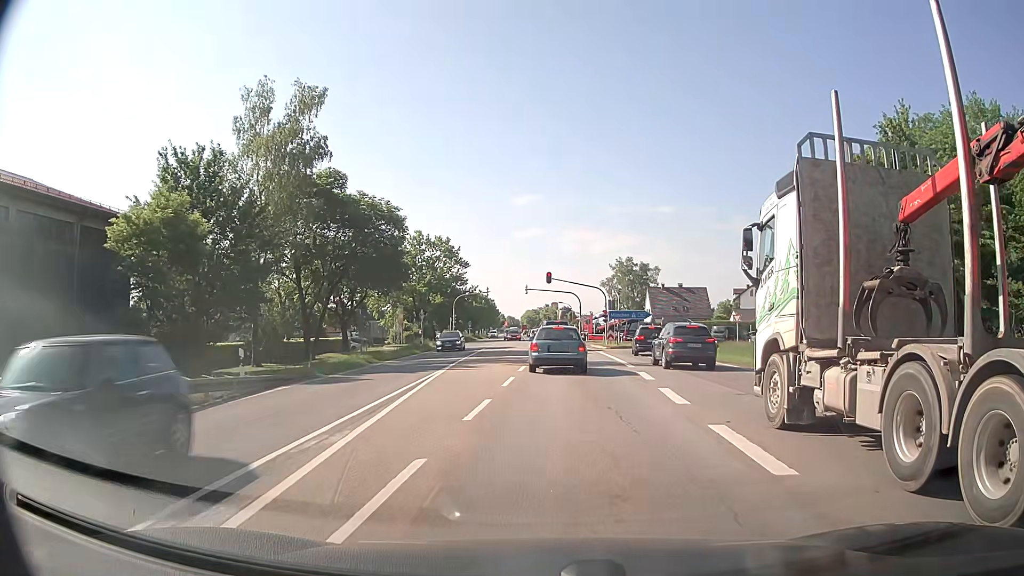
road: secondary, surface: asphalt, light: Day
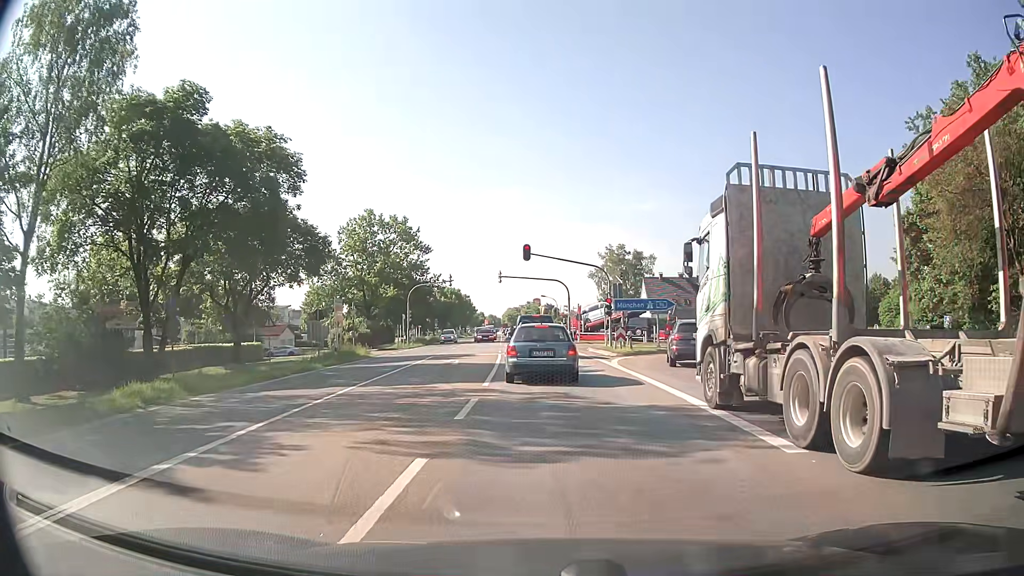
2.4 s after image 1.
(+0.4, +17.6) m; +2°
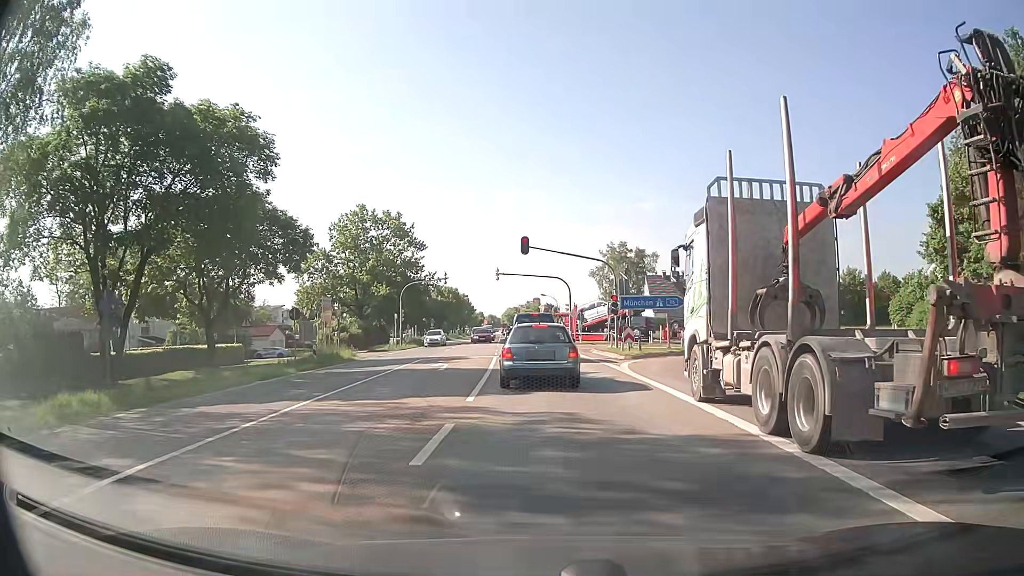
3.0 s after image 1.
(0.0, +3.3) m; 0°
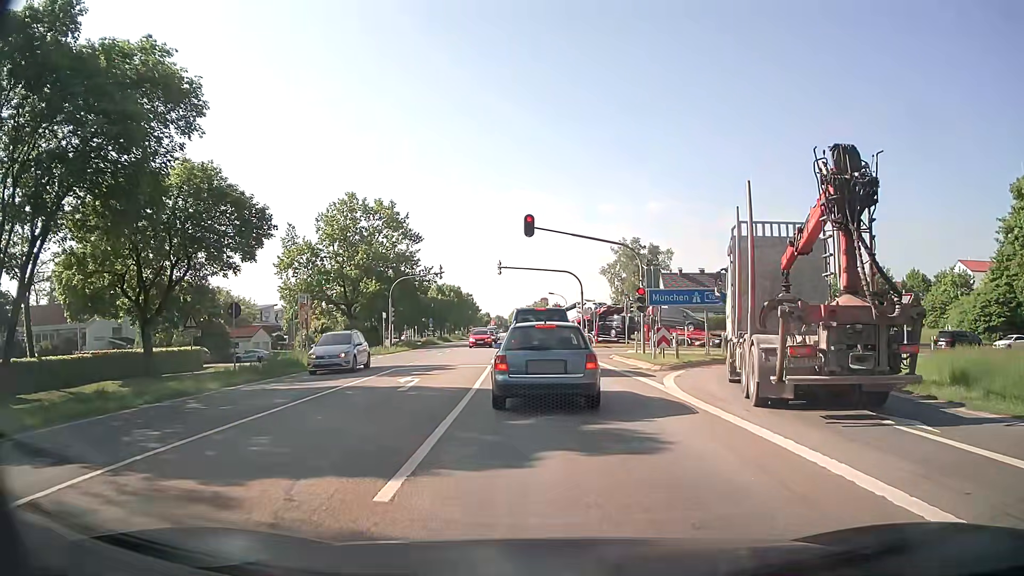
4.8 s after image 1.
(0.0, +7.1) m; -1°
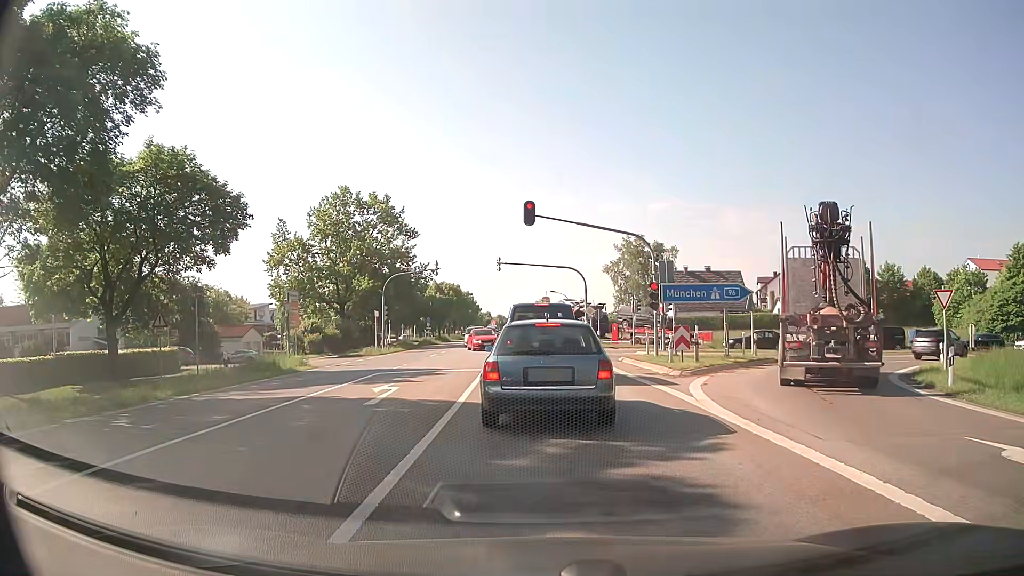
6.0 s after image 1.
(0.0, +2.9) m; +1°
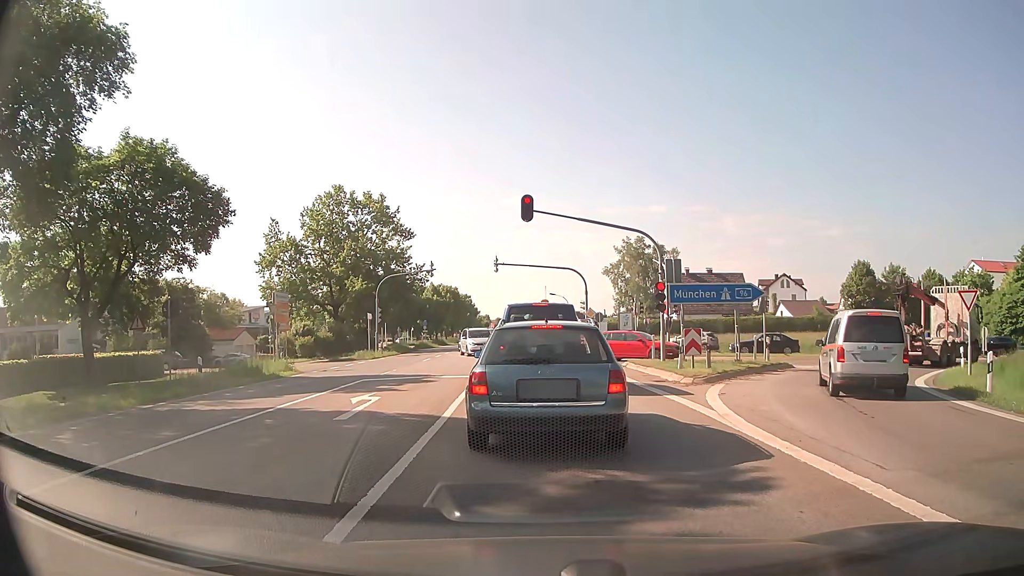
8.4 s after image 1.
(0.0, +1.7) m; 0°
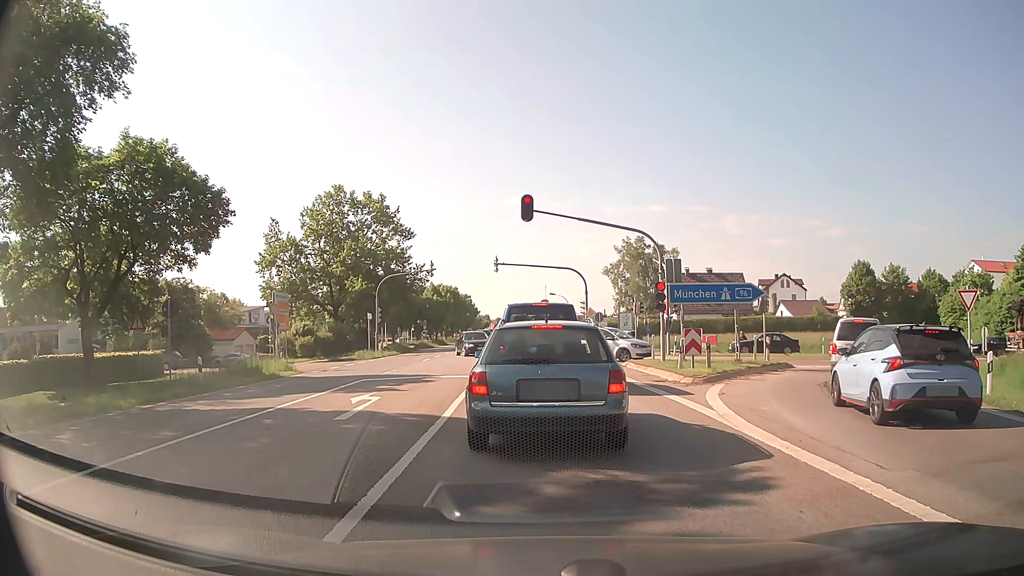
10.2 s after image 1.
(0.0, 0.0) m; 0°
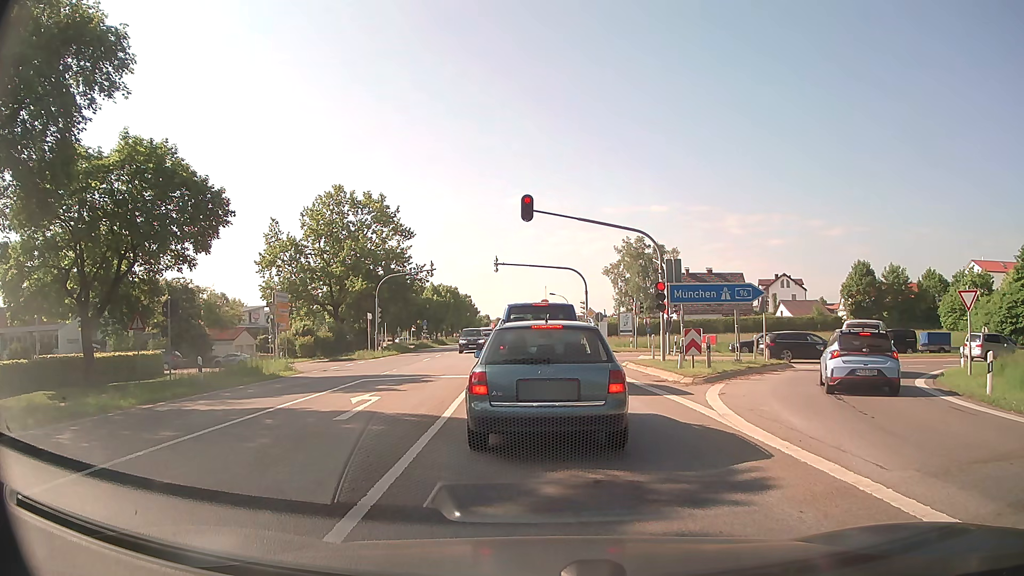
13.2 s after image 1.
(0.0, 0.0) m; 0°
(0, +10) (-1, +20) (-1, +30) (-2, +40) (-2, +50) (-3, +60) (-4, +70) (-4, +80) (-5, +90) (-5, +100) m
